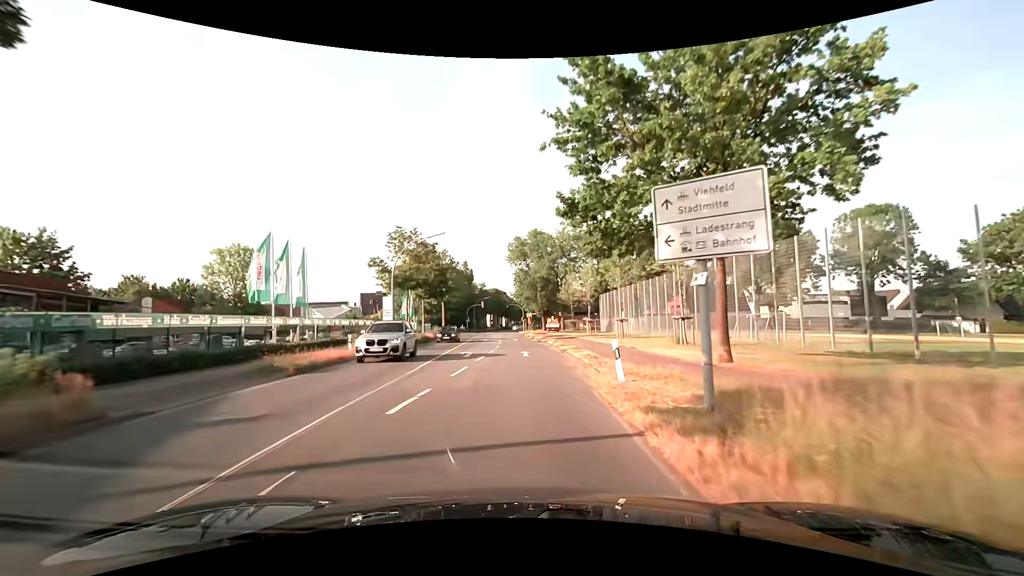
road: secondary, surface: asphalt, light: Day
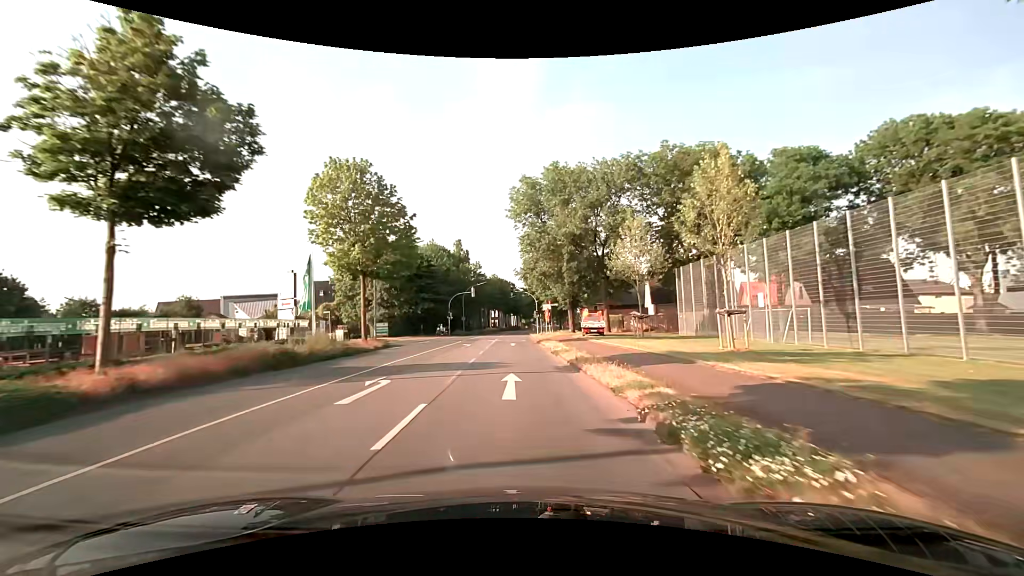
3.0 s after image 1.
(-0.1, +38.3) m; -1°
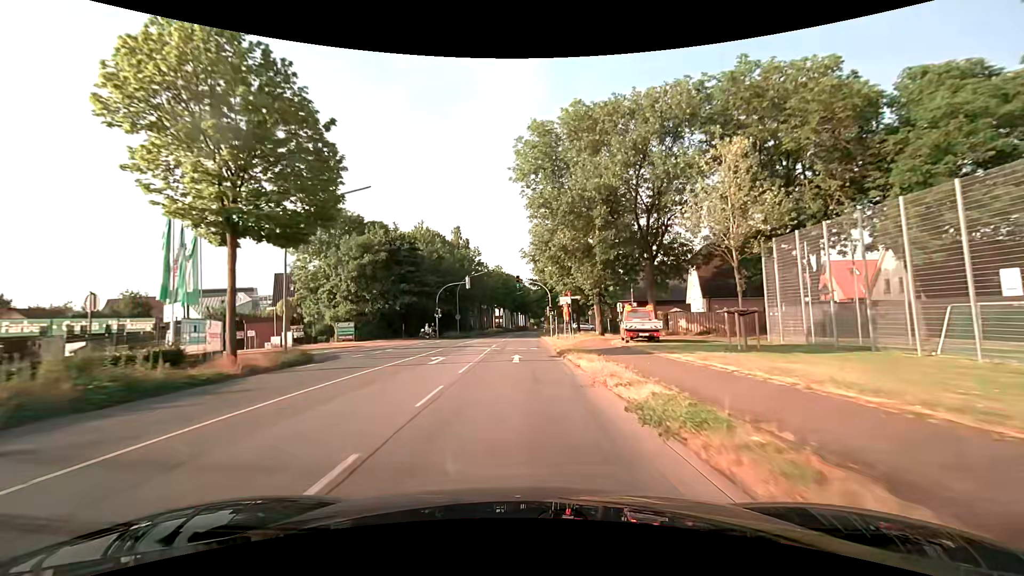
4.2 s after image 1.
(-0.2, +15.3) m; -1°
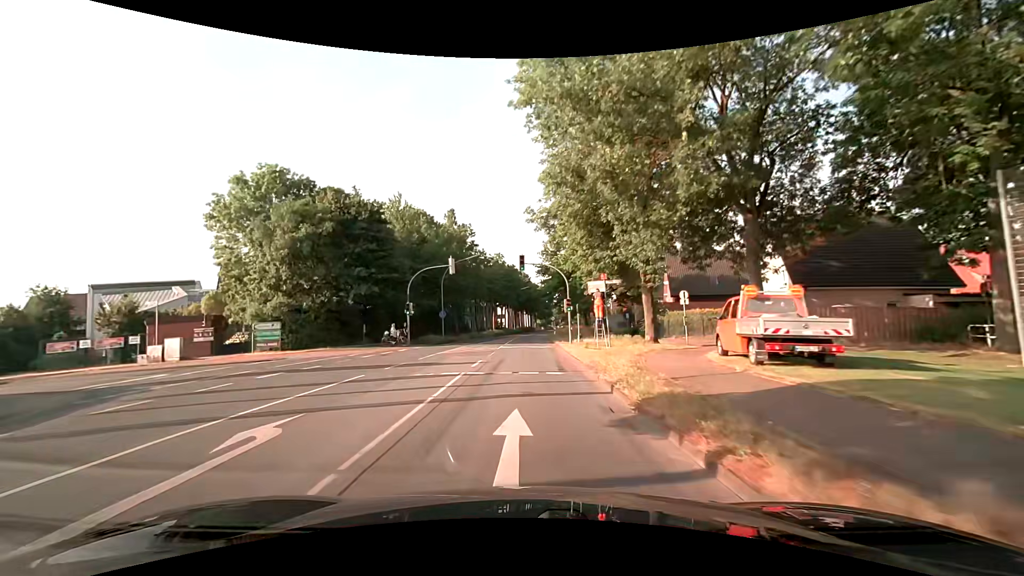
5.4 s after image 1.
(-0.1, +15.3) m; -1°
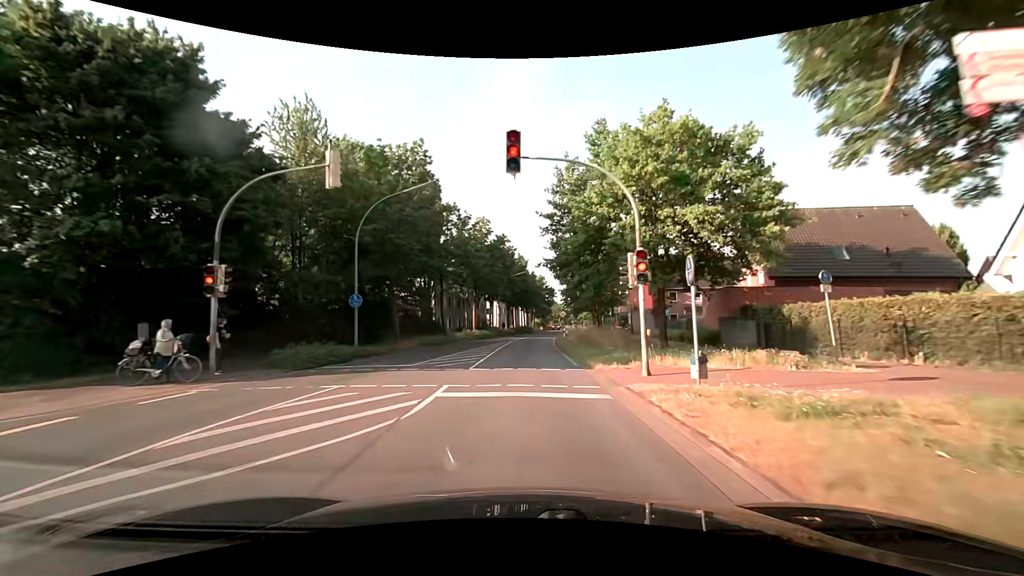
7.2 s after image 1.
(0.0, +22.9) m; 0°
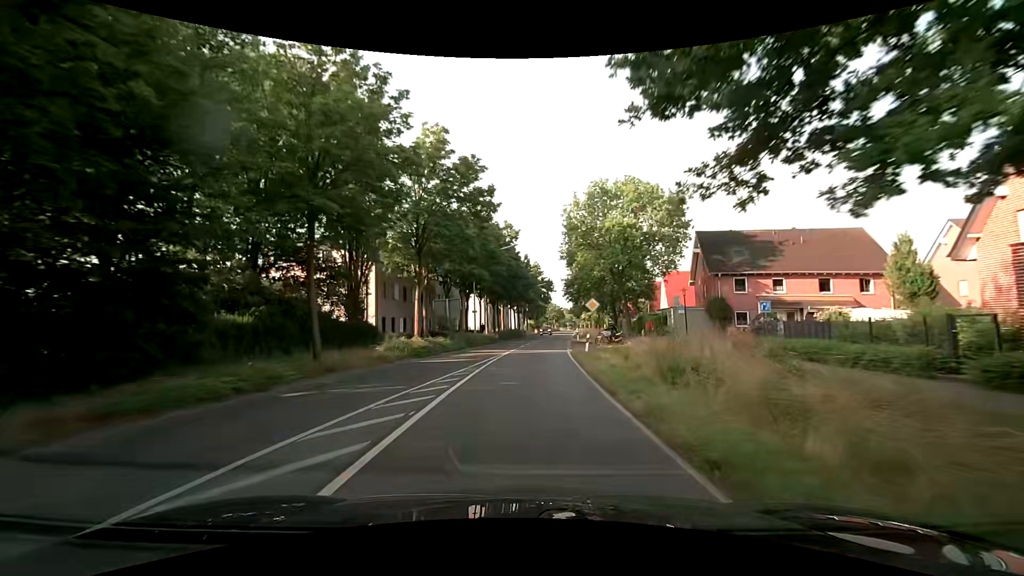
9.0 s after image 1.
(+0.2, +22.8) m; +2°
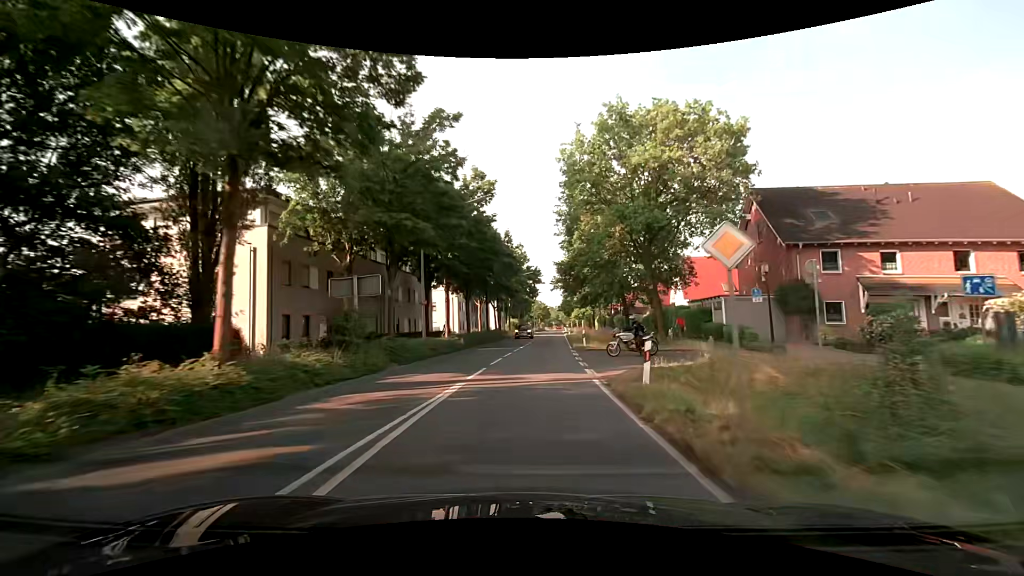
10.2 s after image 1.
(+0.1, +15.2) m; +2°
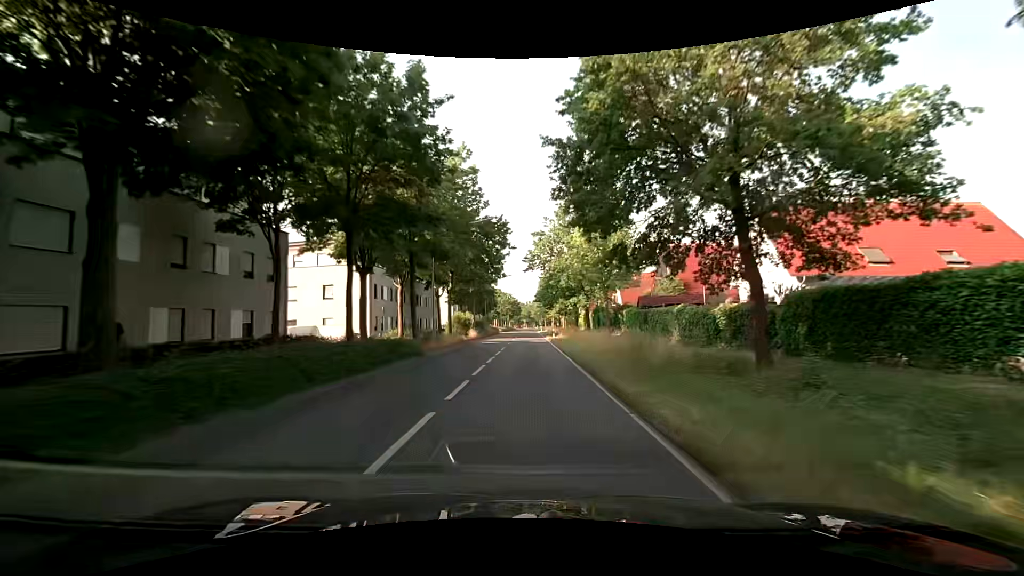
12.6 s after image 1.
(+0.9, +30.4) m; +3°
(0, +10) (0, +20) (0, +30) (0, +40) (+1, +50) (+1, +60) (+1, +70) (+1, +80) (+1, +90) (+1, +100) m
